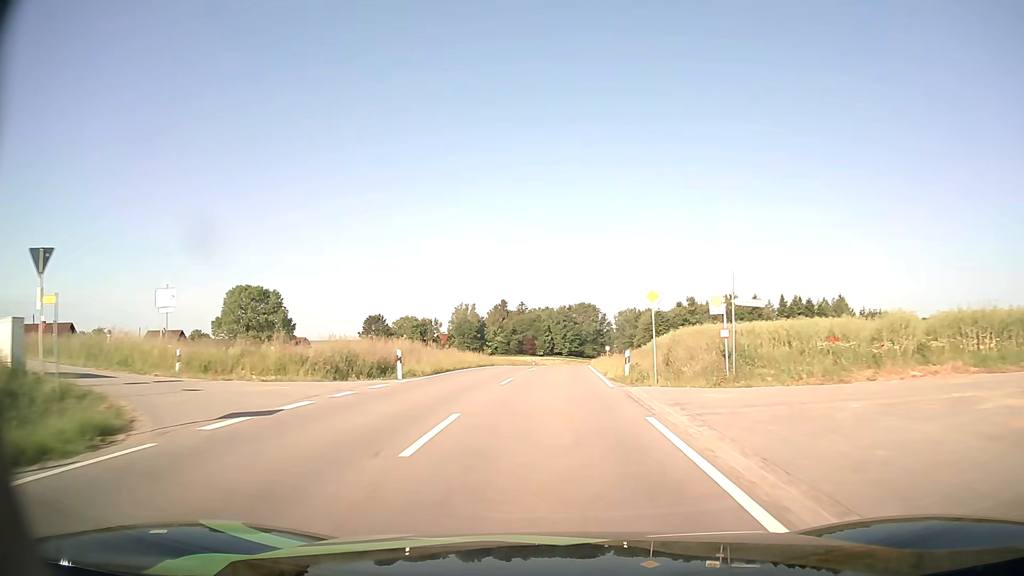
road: tertiary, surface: asphalt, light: Day
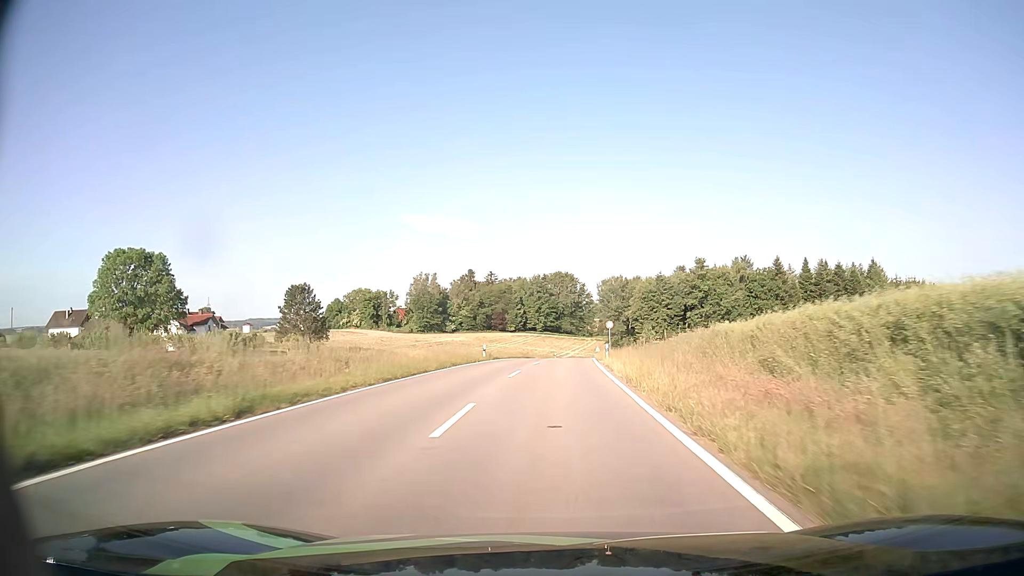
(+0.7, +35.7) m; +2°
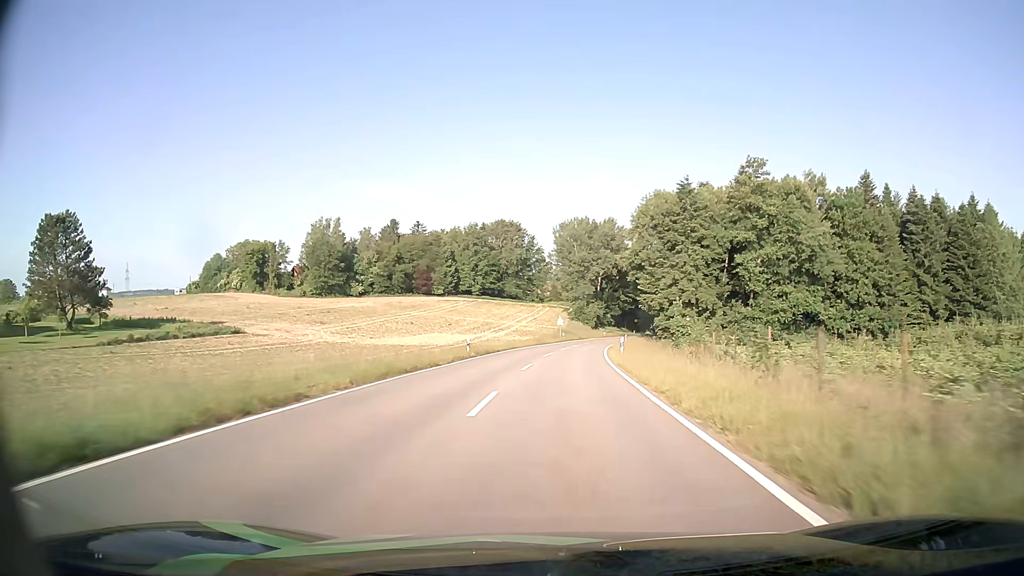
(+2.1, +60.0) m; +4°
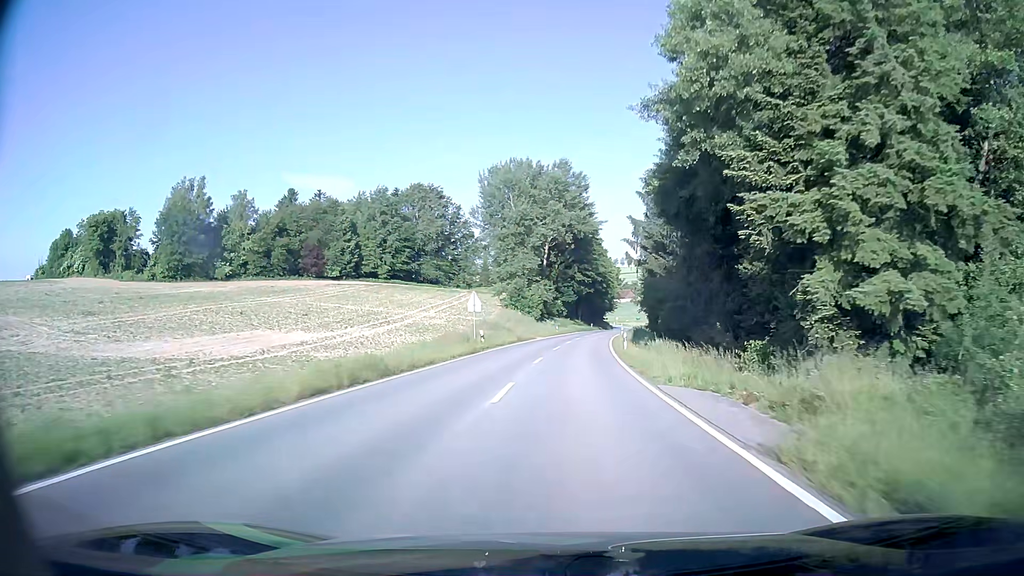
(+1.9, +47.6) m; +5°
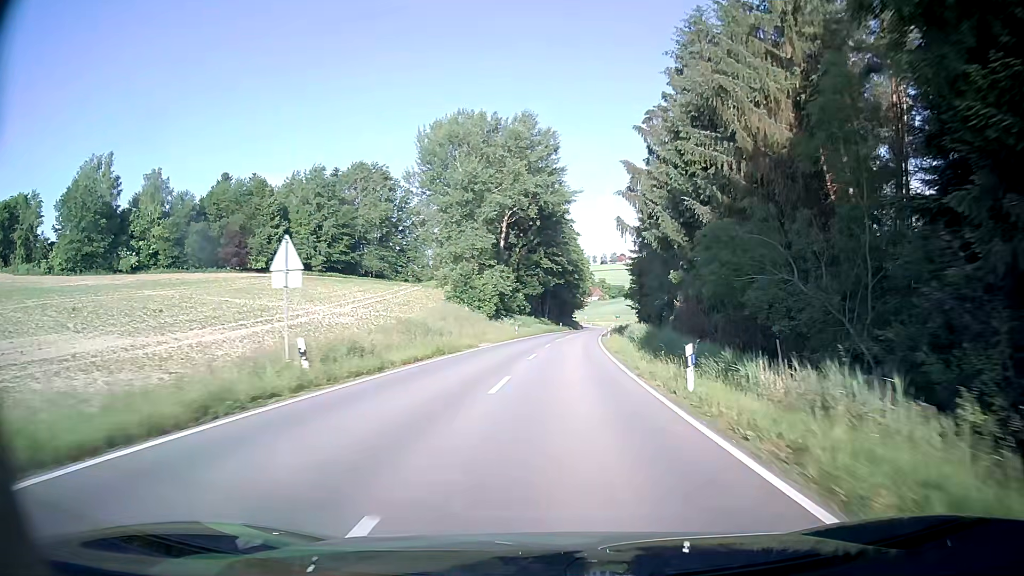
(+0.7, +23.5) m; +3°
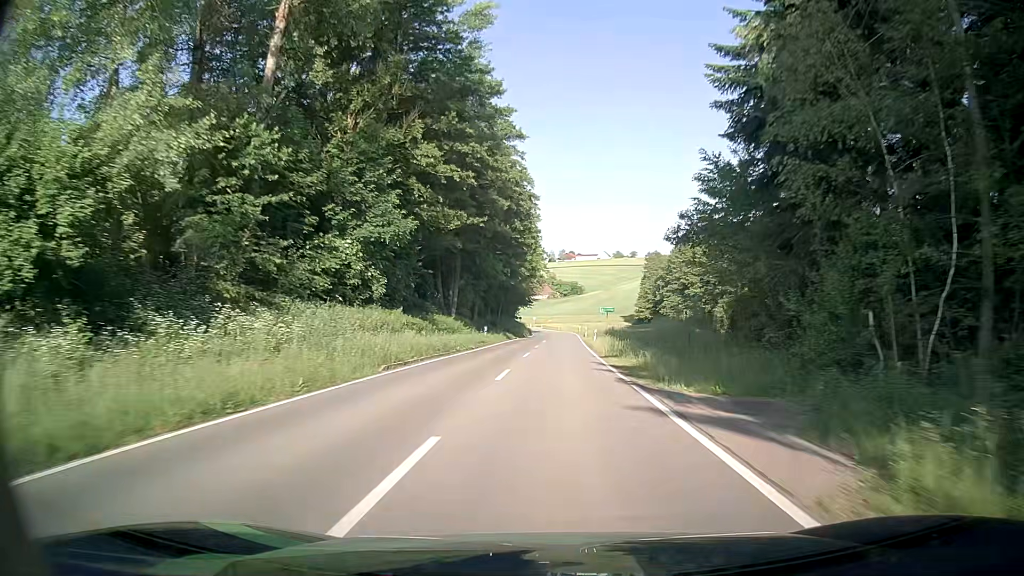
(+2.9, +58.2) m; +5°
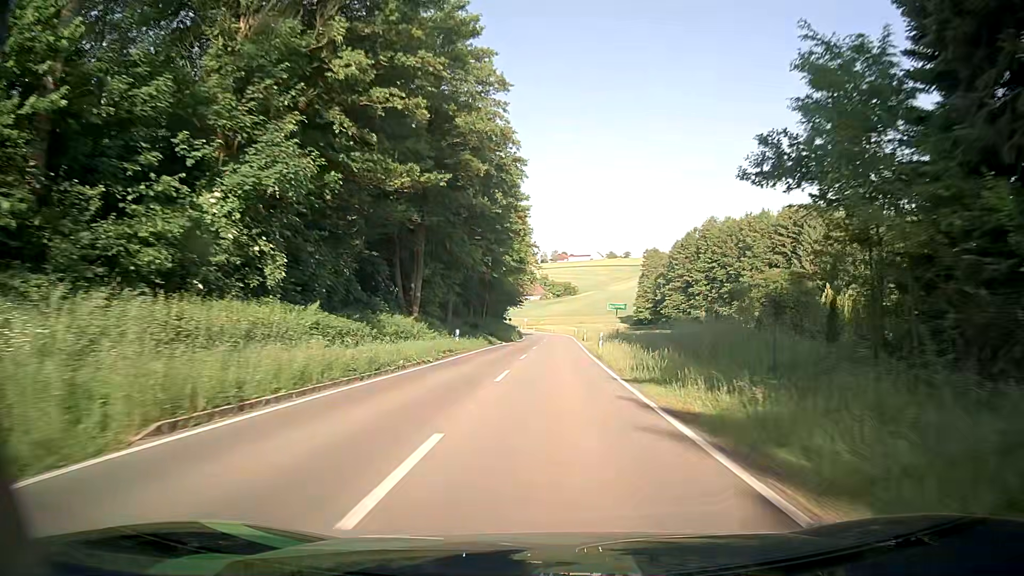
(+0.1, +11.6) m; +1°
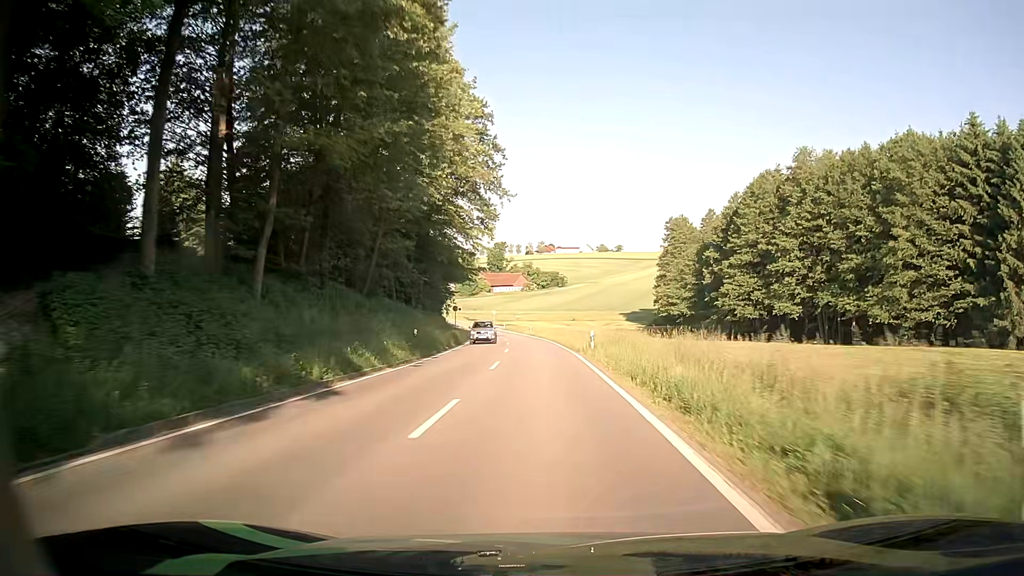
(+0.9, +58.2) m; +1°
(0, +10) (0, +20) (0, +30) (-1, +40) (-1, +50) (-2, +60) (-3, +70) (-4, +80) (-5, +90) (-7, +100) m
